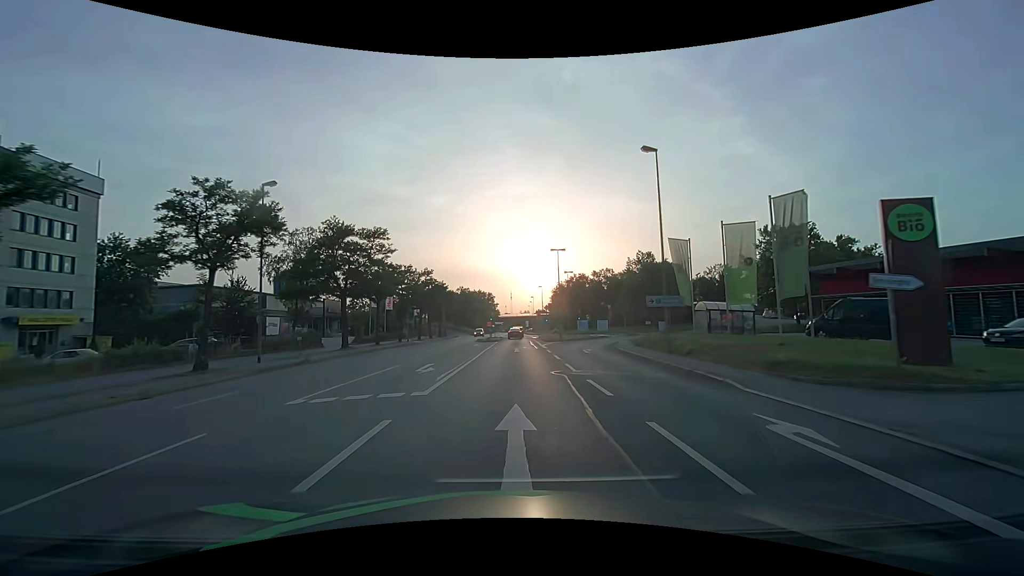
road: primary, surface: asphalt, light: Day
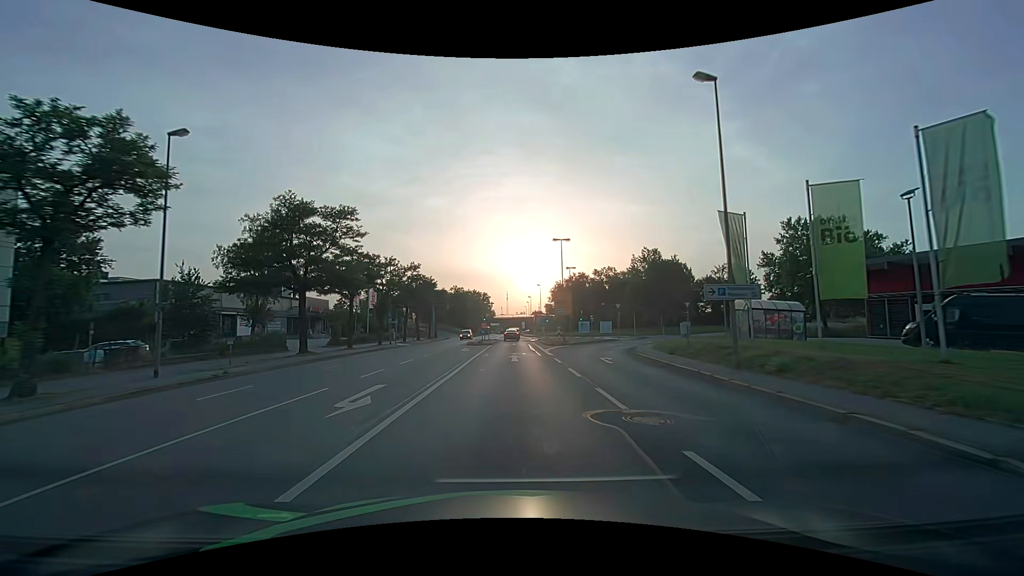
(0.0, +7.6) m; 0°
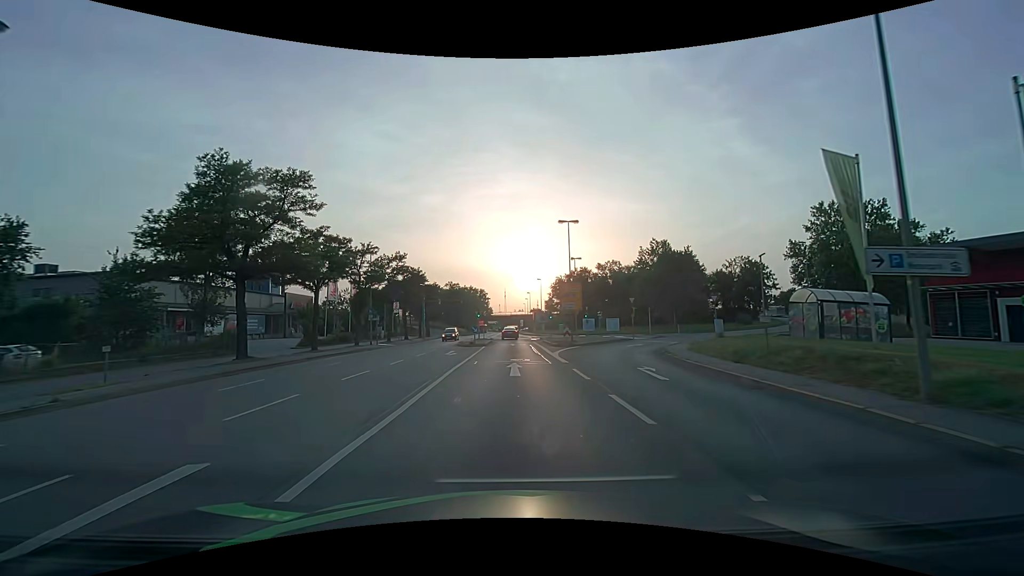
(+0.1, +7.6) m; 0°
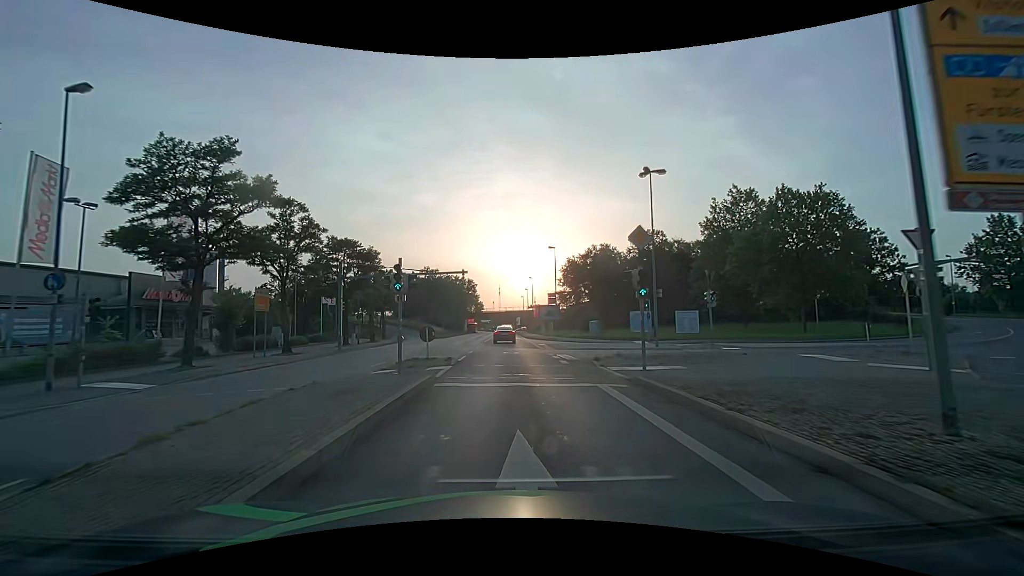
(+0.3, +35.8) m; +1°
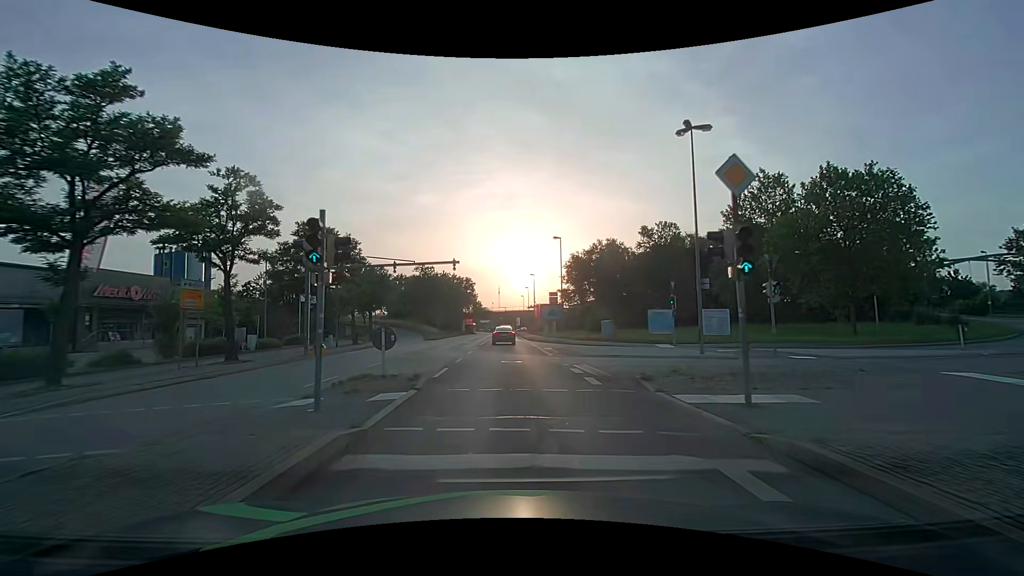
(0.0, +6.5) m; 0°
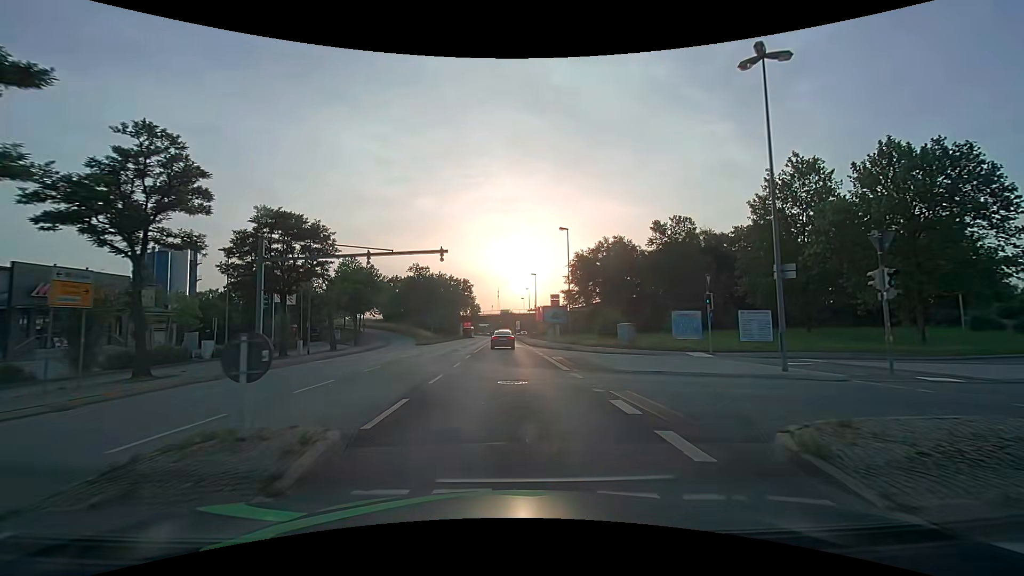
(0.0, +6.4) m; 0°
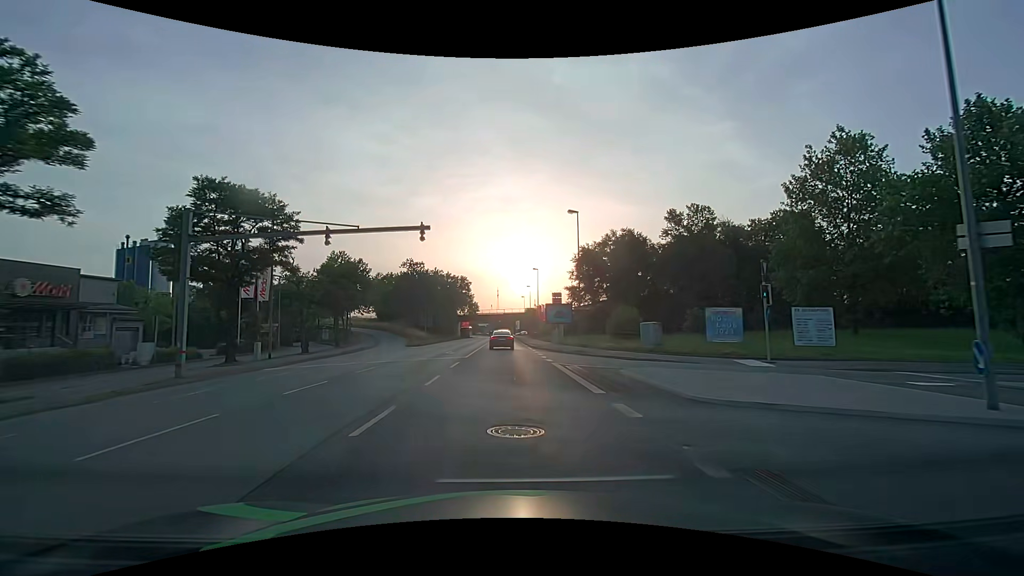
(0.0, +6.4) m; 0°
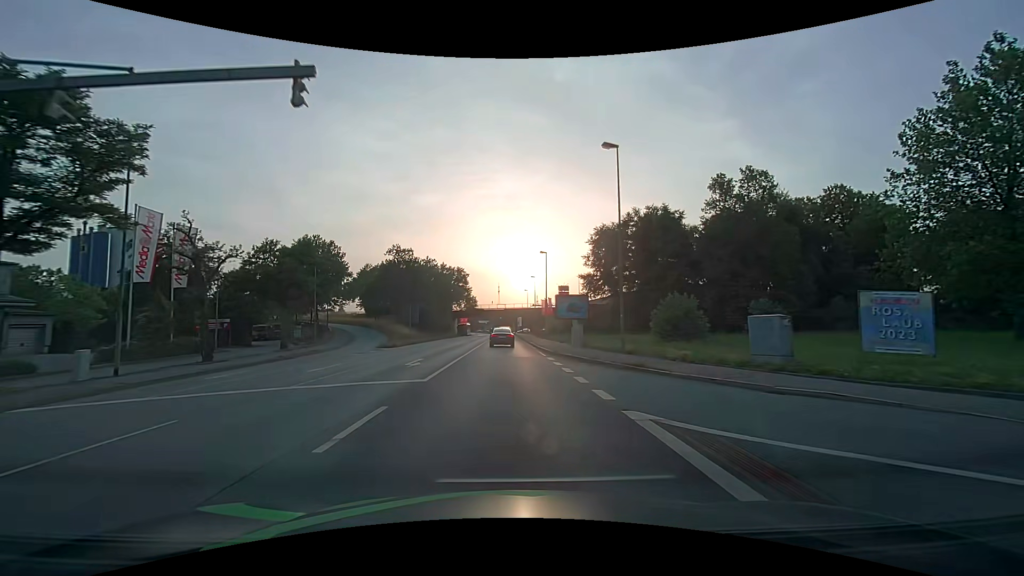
(0.0, +13.3) m; 0°
(0, +10) (0, +20) (0, +30) (0, +40) (0, +50) (0, +60) (0, +70) (0, +80) (0, +90) (0, +100) m
